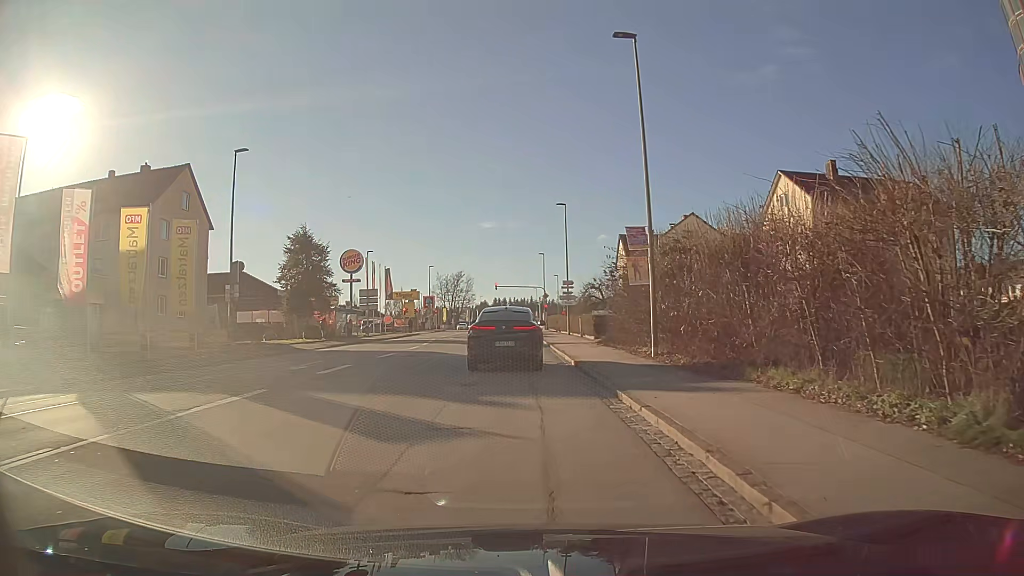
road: tertiary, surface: asphalt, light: Day
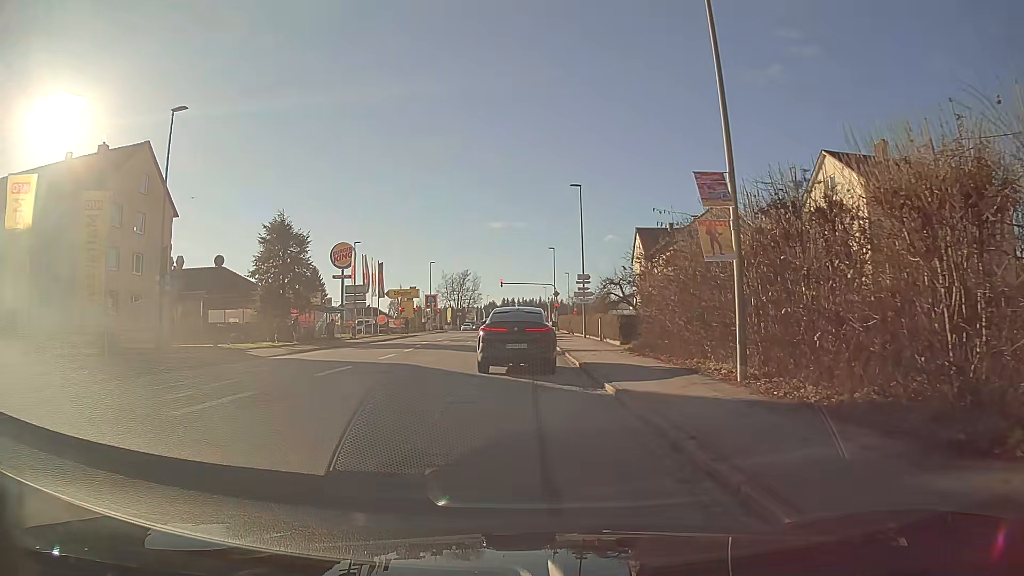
(0.0, +7.7) m; -1°
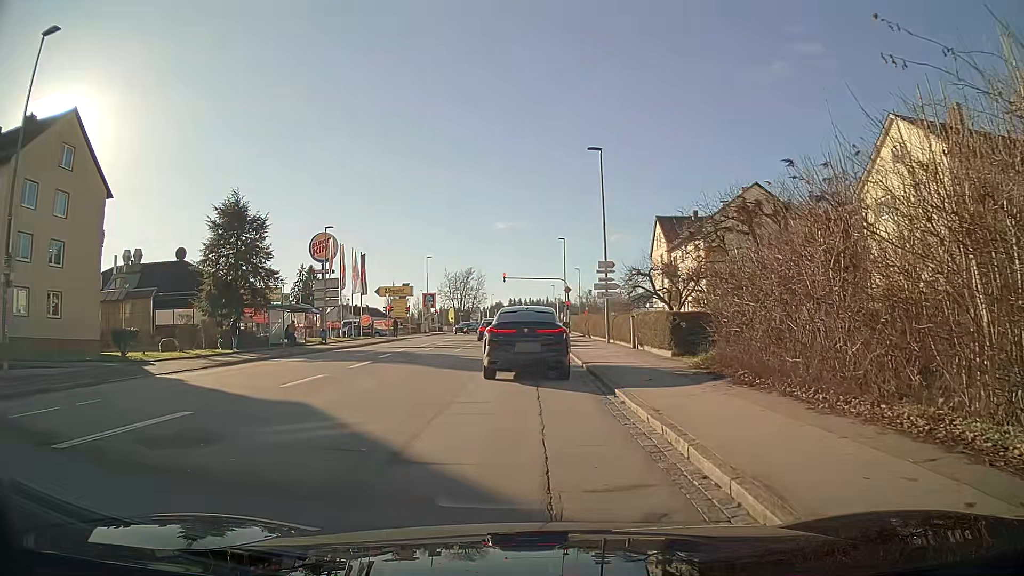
(0.0, +9.8) m; 0°
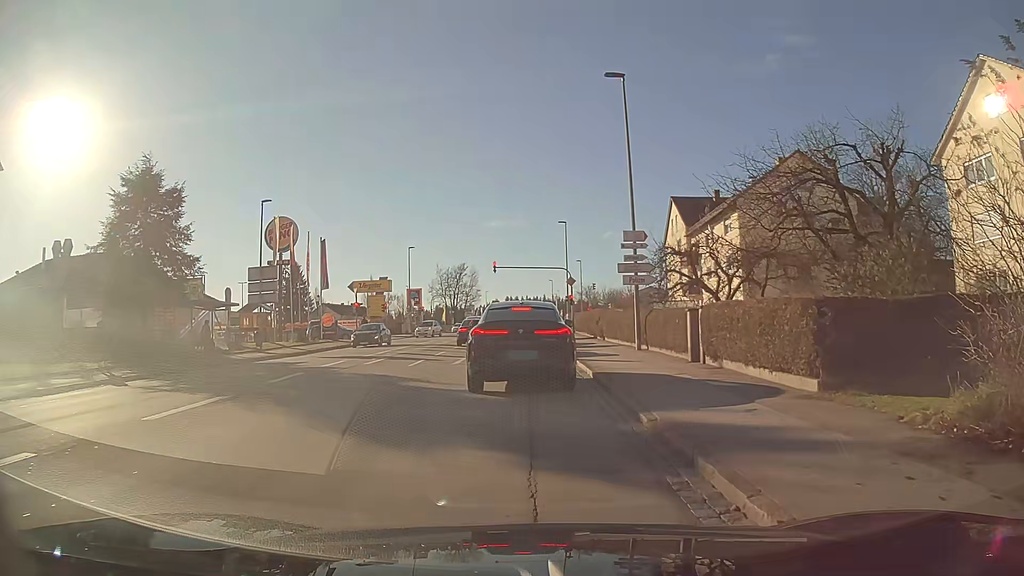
(-0.1, +10.8) m; -1°
